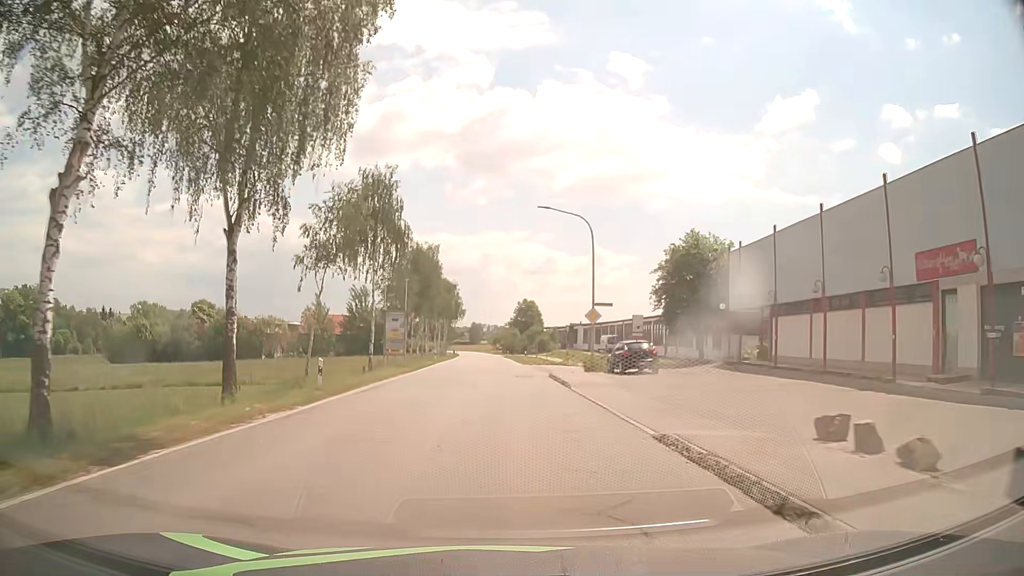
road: secondary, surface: asphalt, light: Day
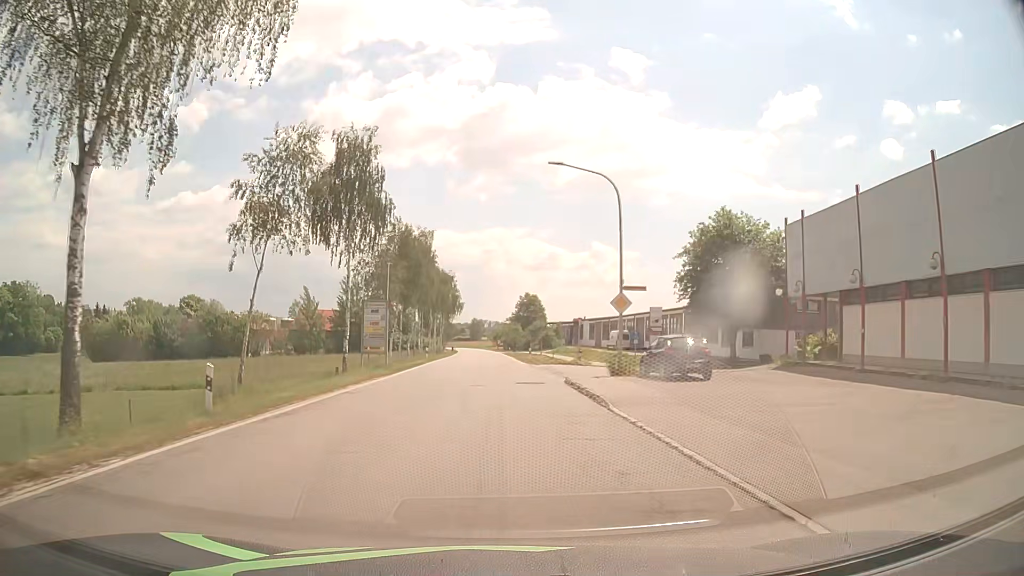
(0.0, +7.6) m; 0°
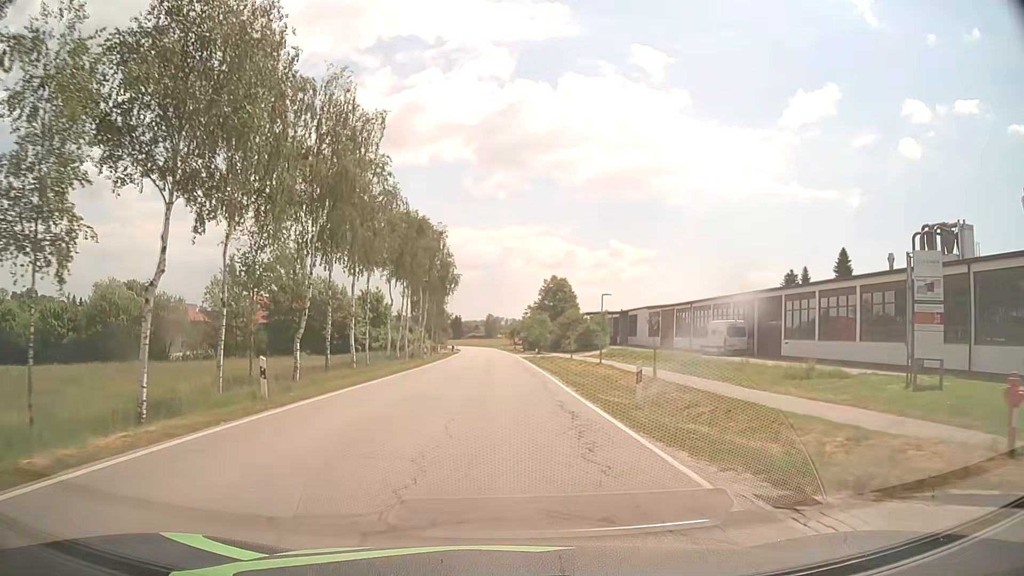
(-0.3, +38.1) m; -1°
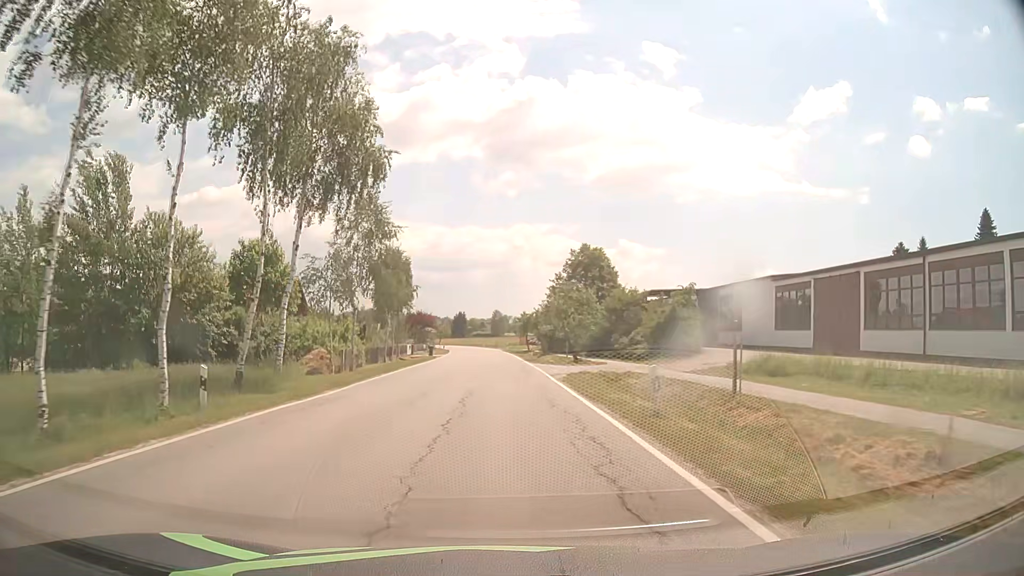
(0.0, +38.1) m; -1°
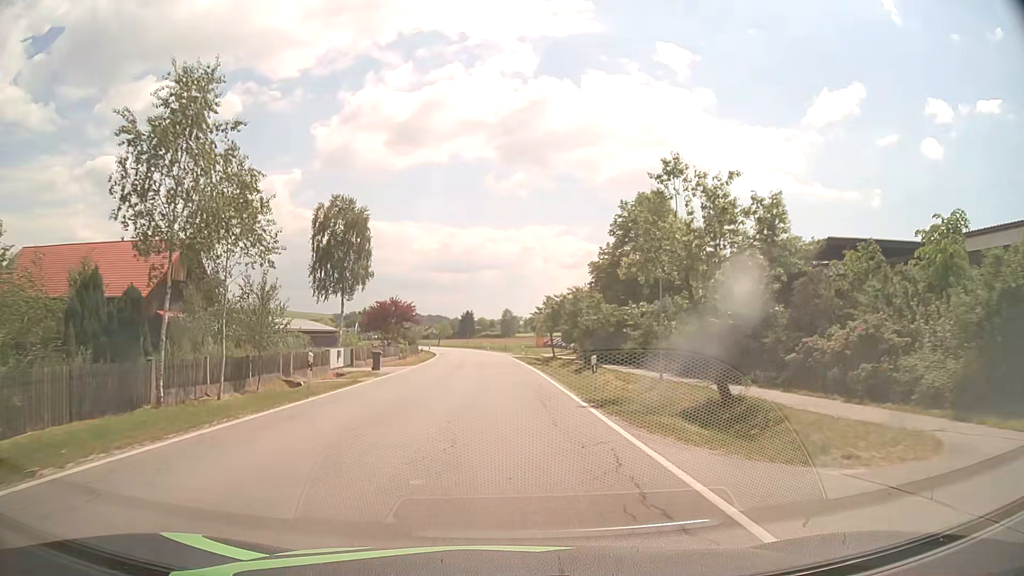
(-0.1, +30.6) m; -1°
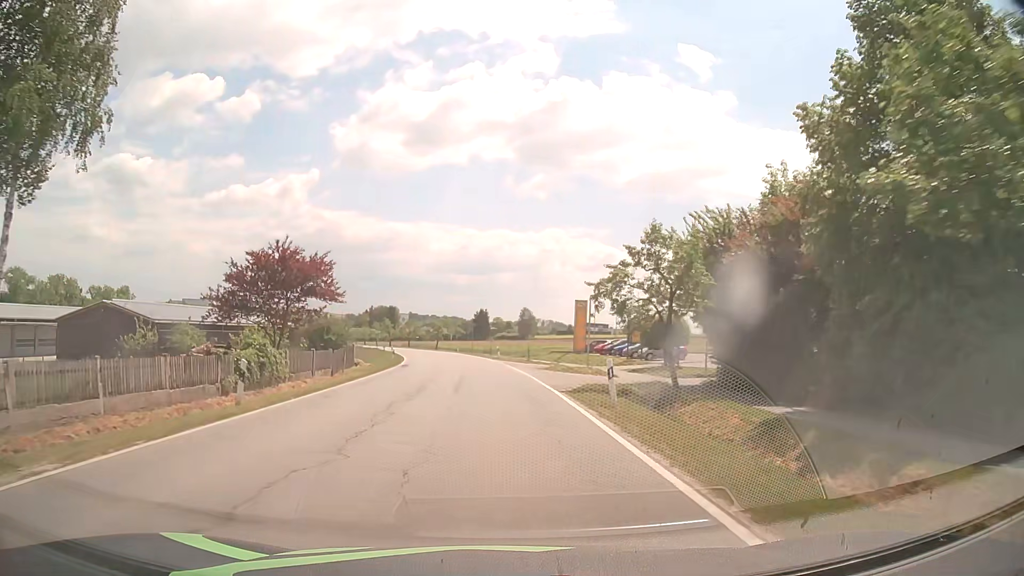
(-0.6, +38.3) m; -1°
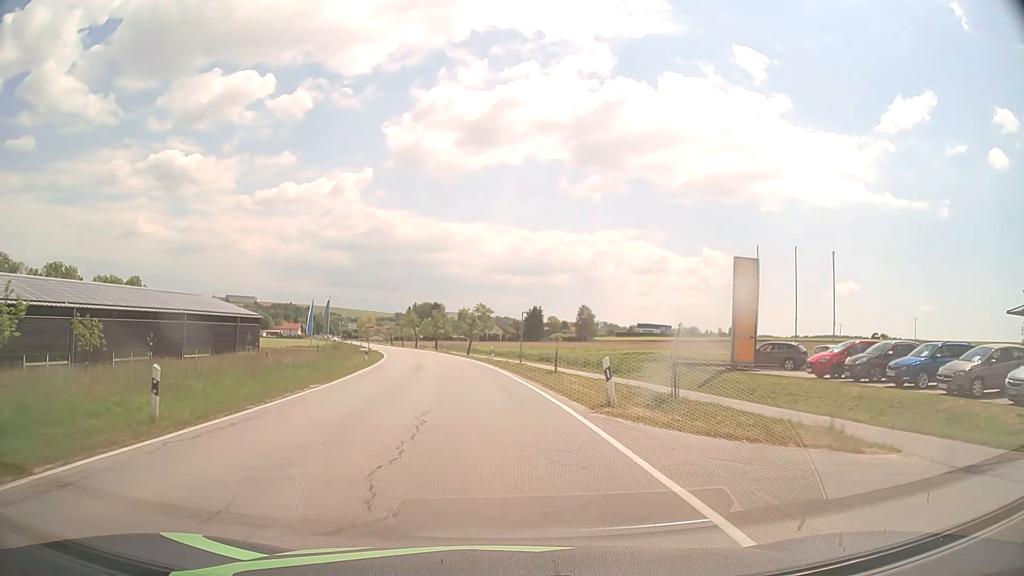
(-1.6, +38.3) m; -5°
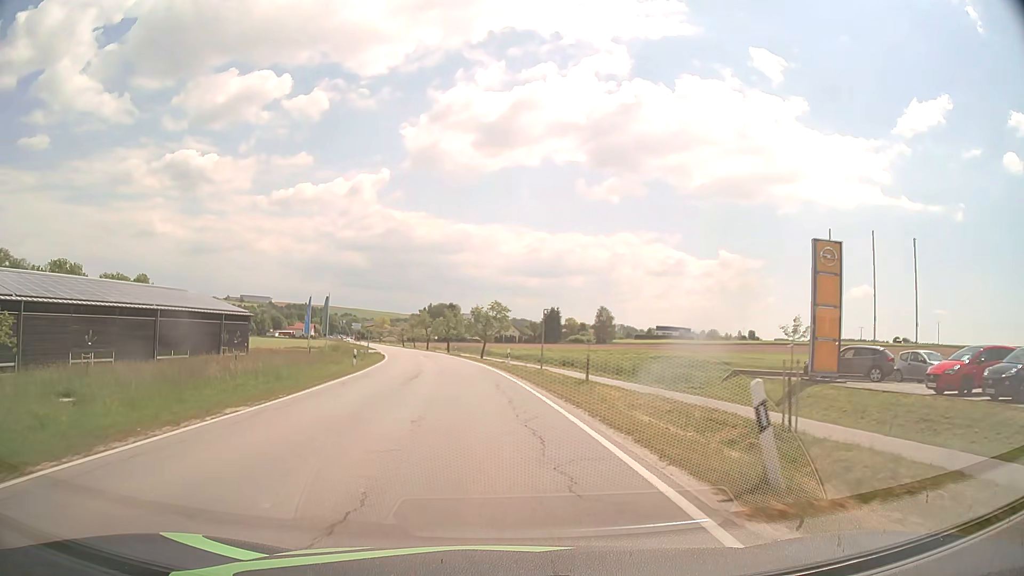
(-0.1, +7.7) m; -1°
(0, +10) (-1, +20) (-2, +30) (-3, +40) (-4, +50) (-6, +60) (-7, +70) (-9, +79) (-12, +89) (-14, +99) m
